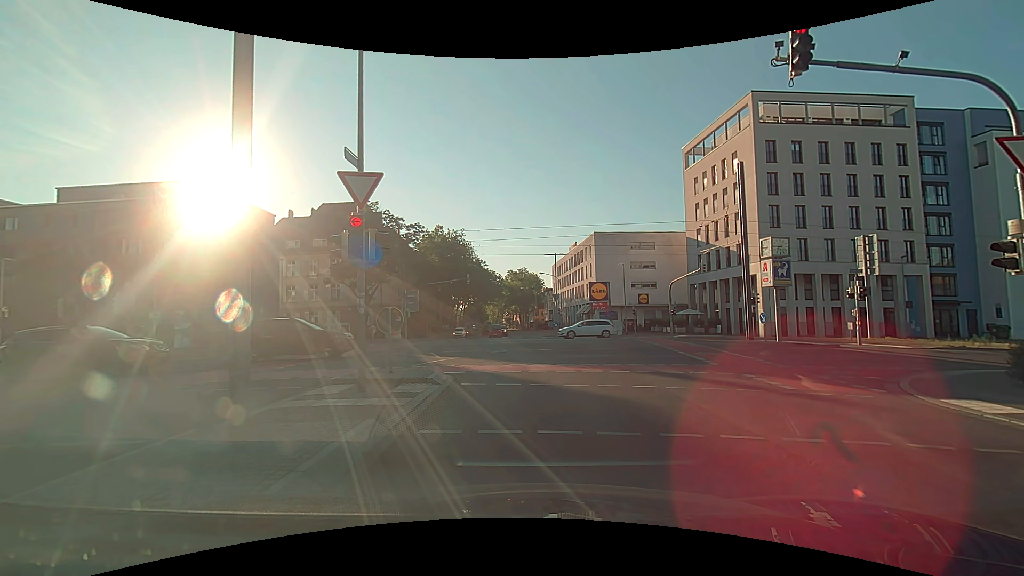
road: tertiary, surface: asphalt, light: Day
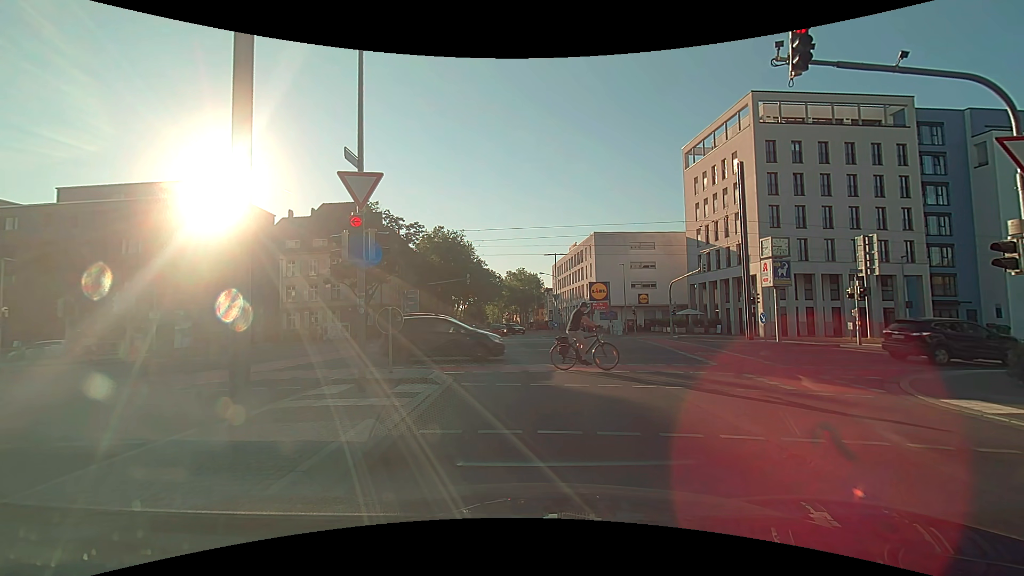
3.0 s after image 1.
(0.0, 0.0) m; 0°
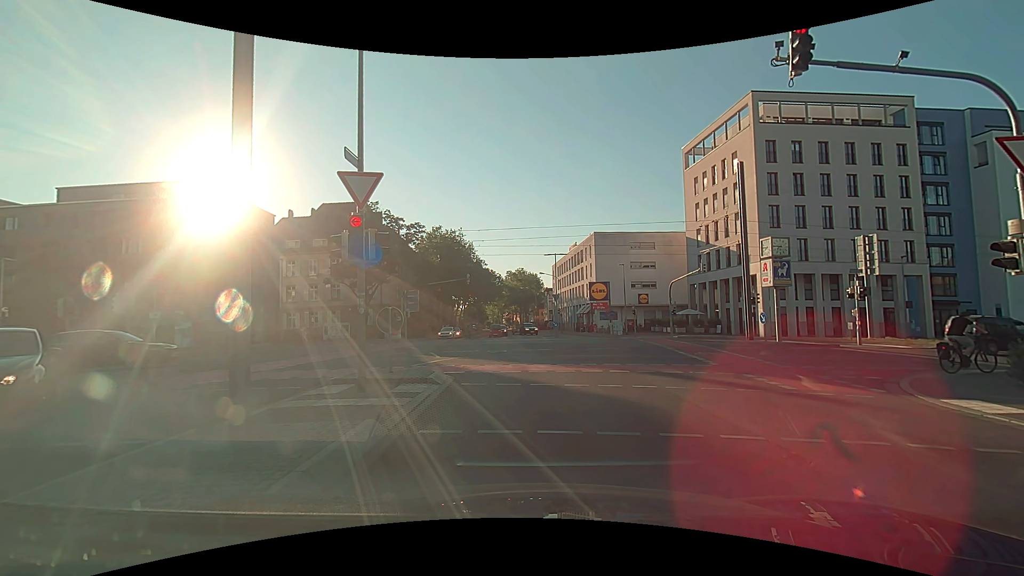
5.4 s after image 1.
(0.0, 0.0) m; 0°
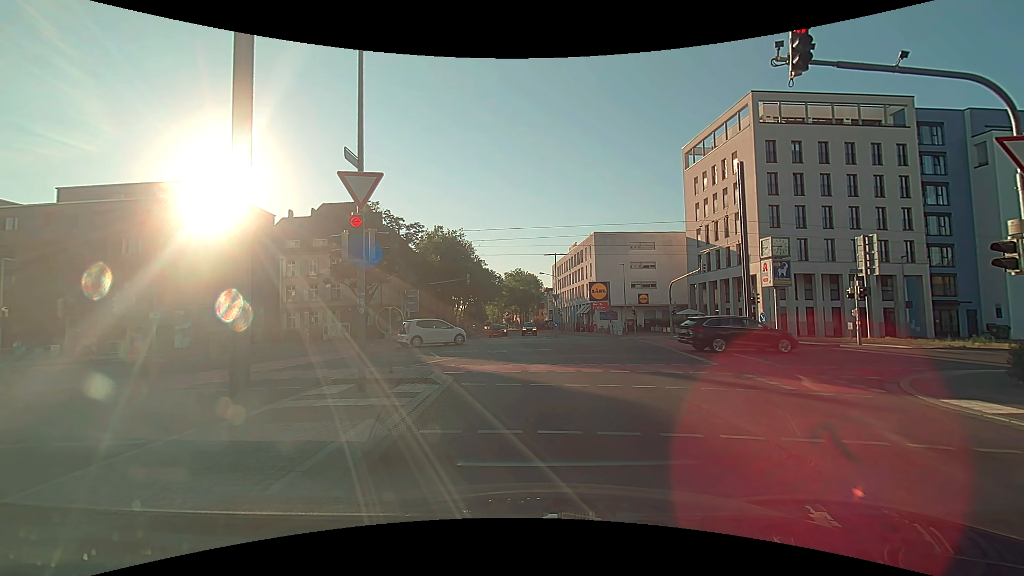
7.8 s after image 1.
(0.0, 0.0) m; 0°
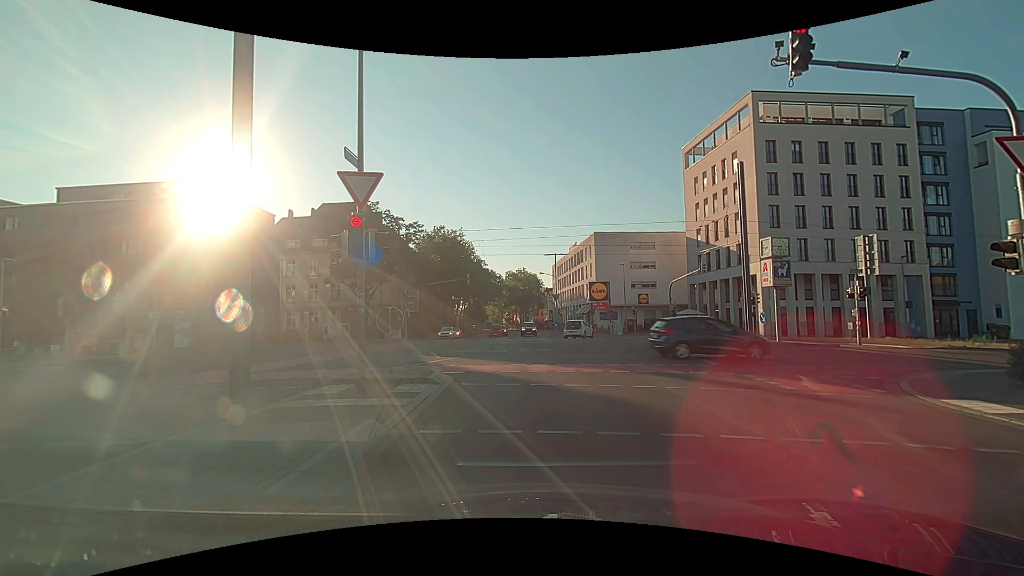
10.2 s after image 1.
(0.0, 0.0) m; 0°
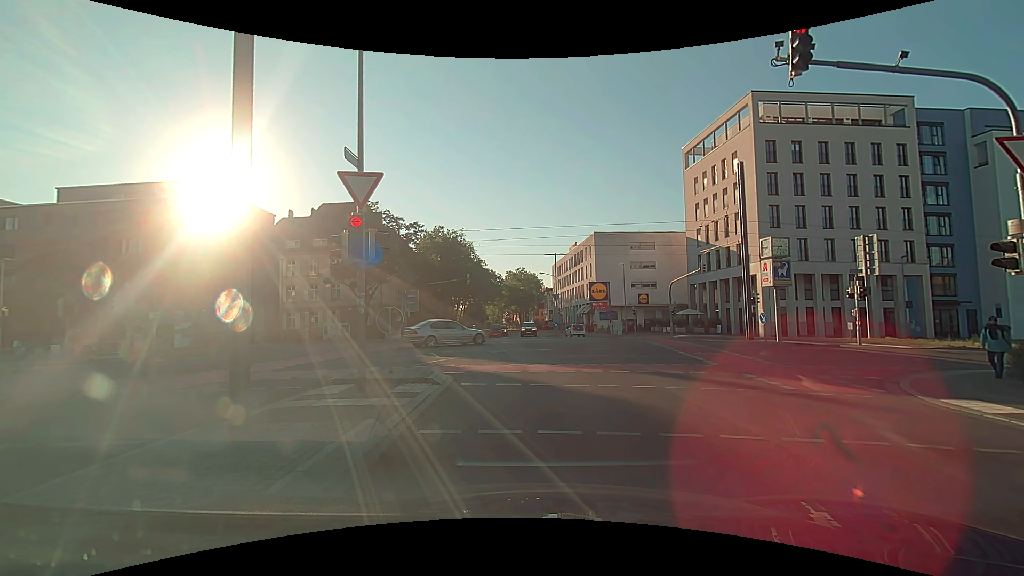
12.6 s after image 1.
(0.0, 0.0) m; 0°
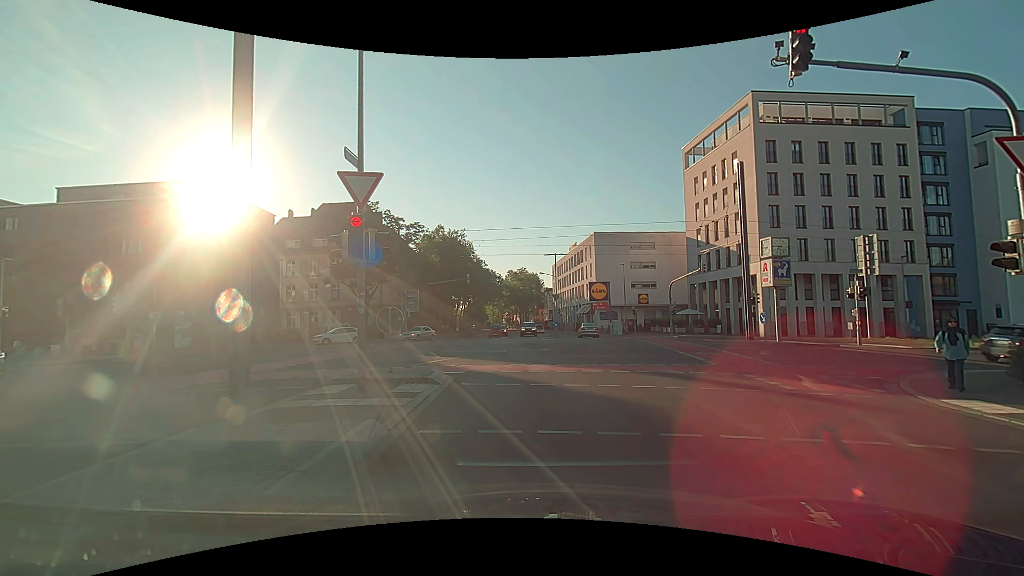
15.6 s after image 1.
(0.0, 0.0) m; 0°
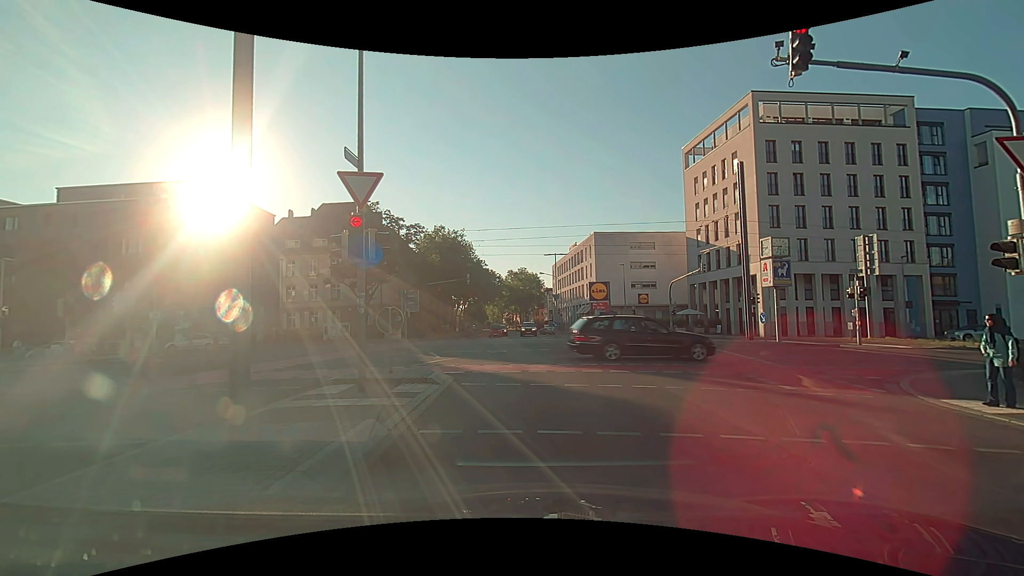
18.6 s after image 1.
(0.0, 0.0) m; 0°
(0, +10) (-1, +20) (-4, +29) (-10, +38) (-19, +42) (-29, +42) (-39, +41) (-49, +41) (-59, +40) (-69, +39) m
